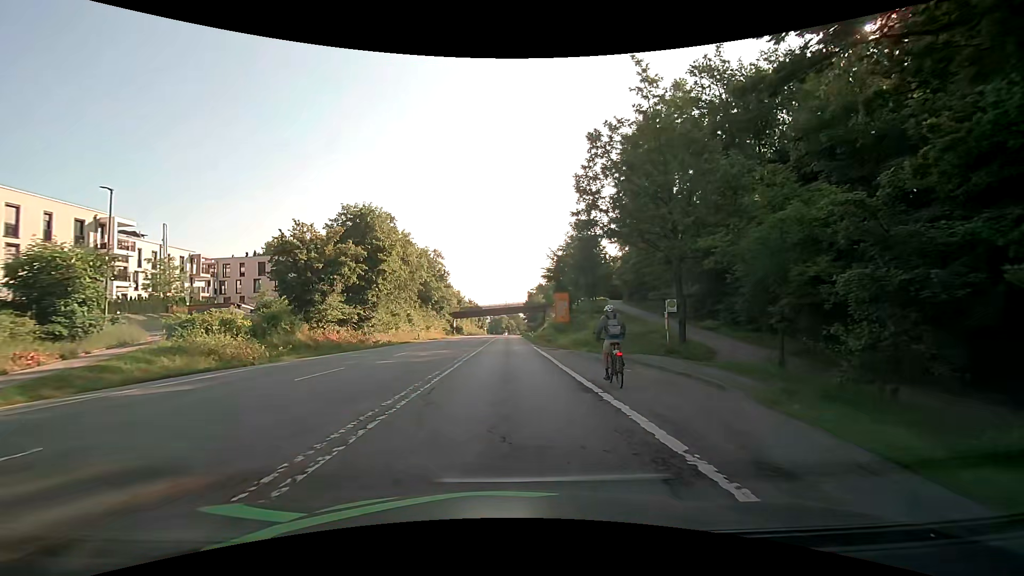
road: secondary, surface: asphalt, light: Day
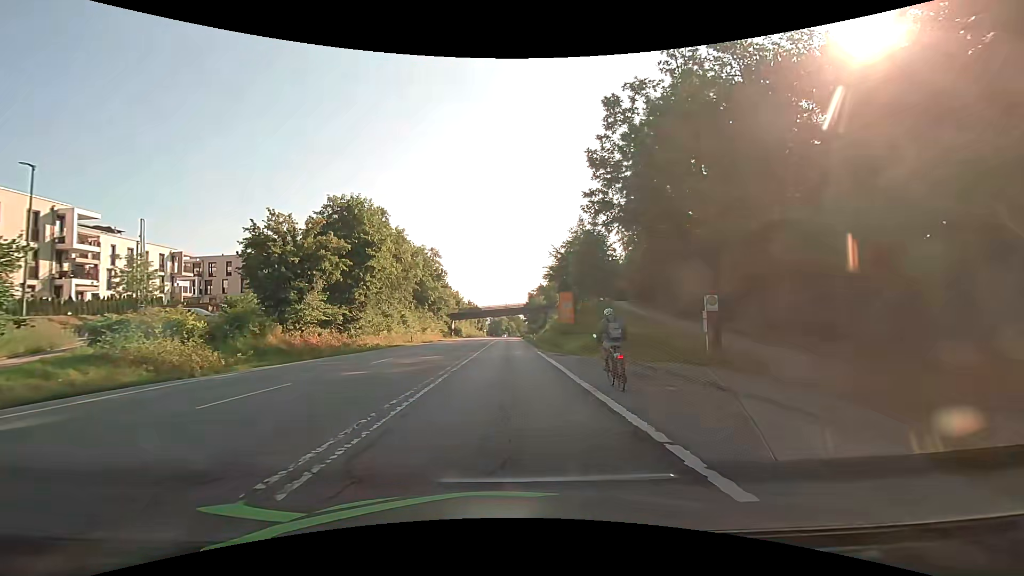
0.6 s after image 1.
(0.0, +4.3) m; 0°
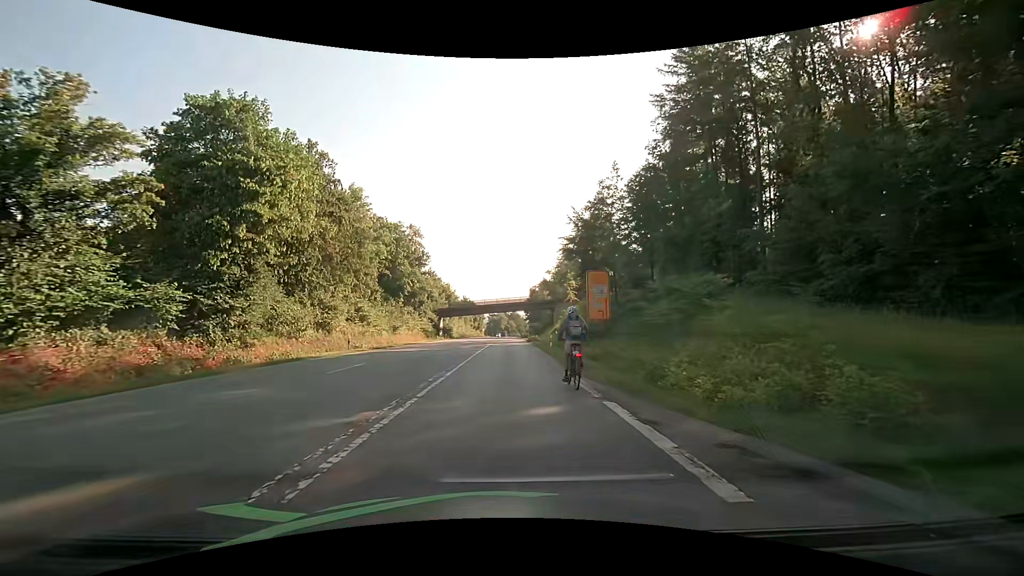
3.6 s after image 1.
(+0.1, +21.5) m; +1°
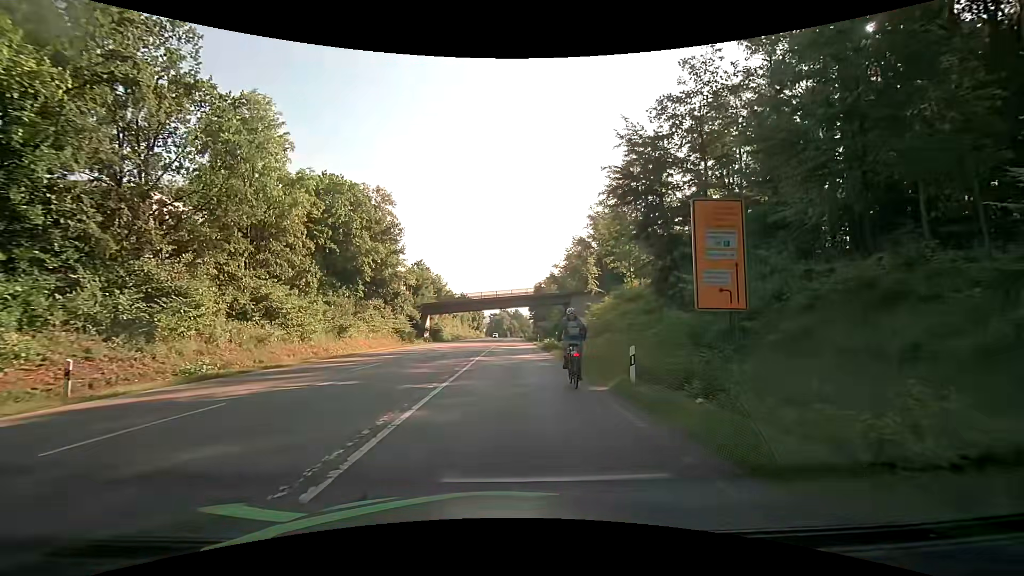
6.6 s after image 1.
(-0.2, +21.4) m; -1°
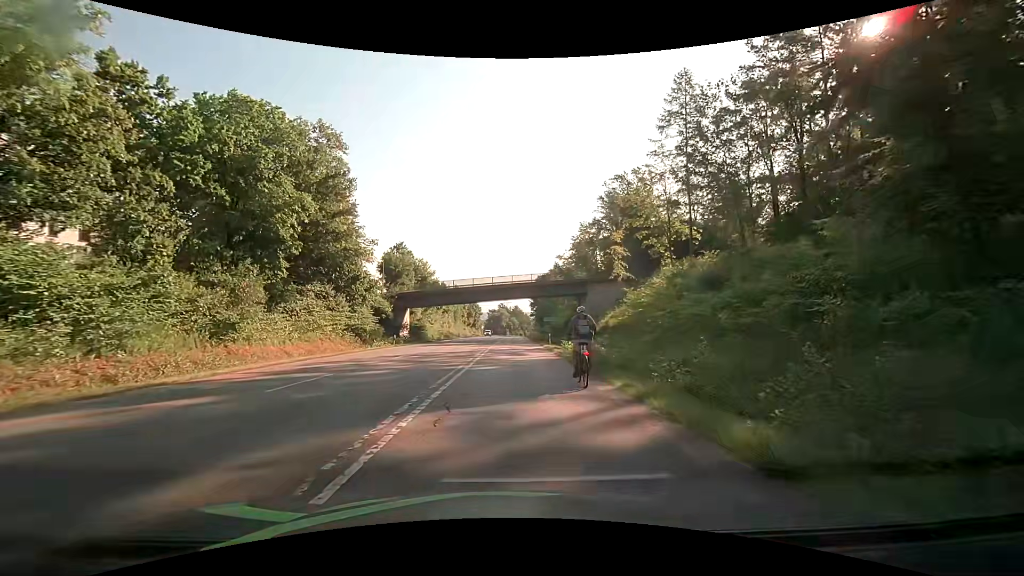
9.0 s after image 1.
(+0.1, +17.6) m; +1°
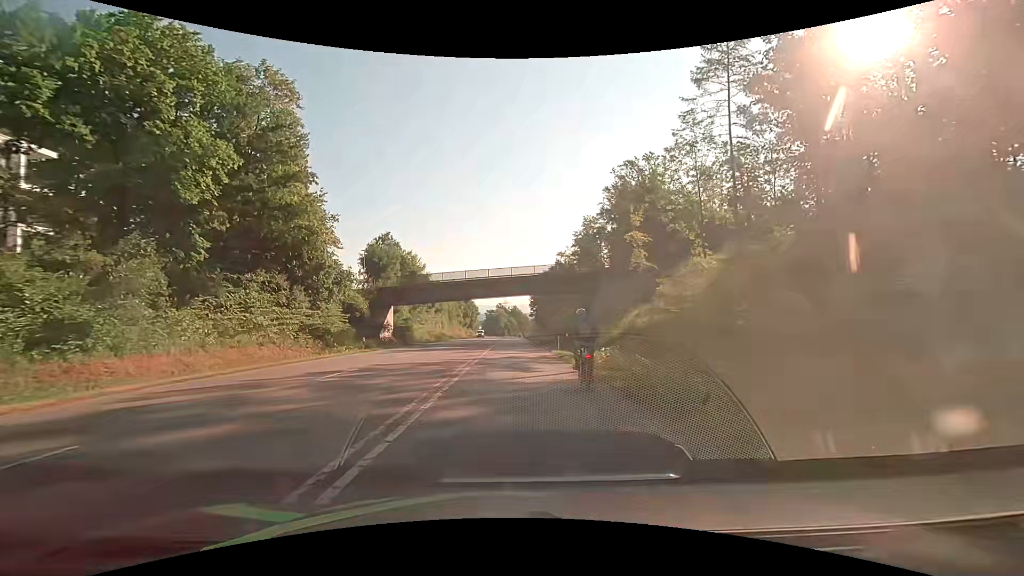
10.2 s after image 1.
(0.0, +9.0) m; +1°
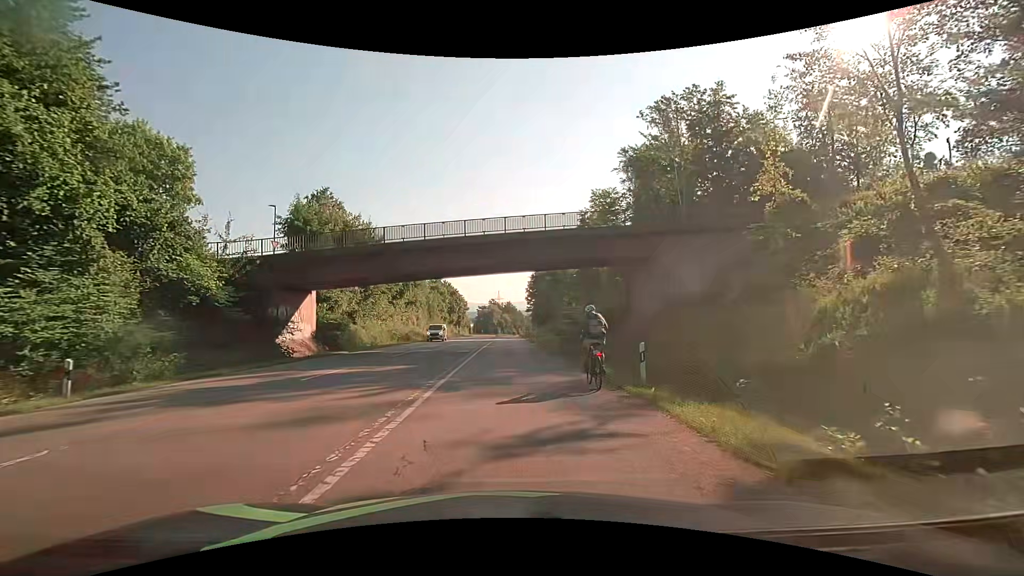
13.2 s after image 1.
(0.0, +23.1) m; 0°
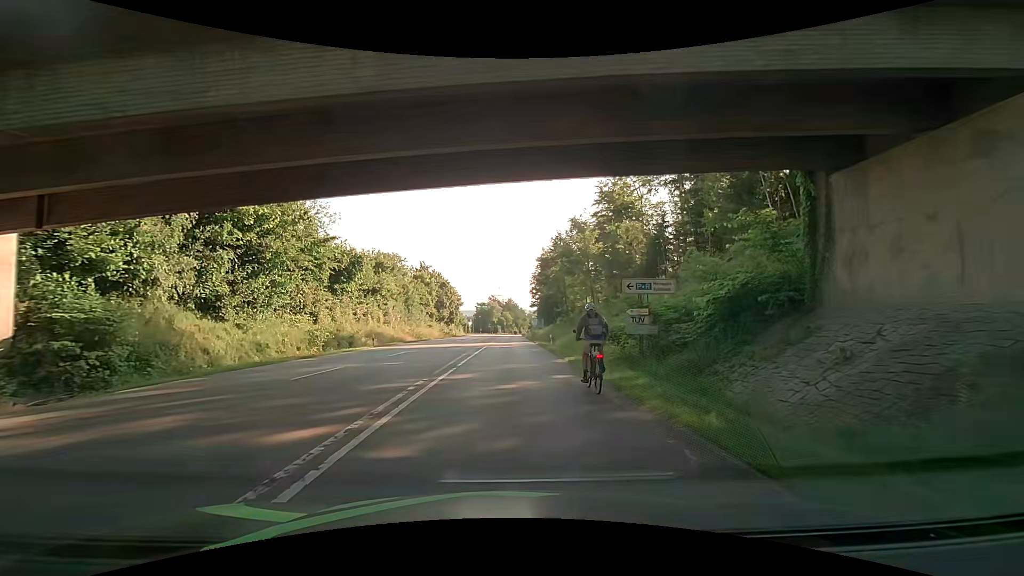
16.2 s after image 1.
(+0.3, +23.6) m; +1°
(0, +10) (0, +20) (0, +30) (0, +40) (0, +50) (0, +60) (0, +70) (0, +80) (0, +90) (0, +100) m
